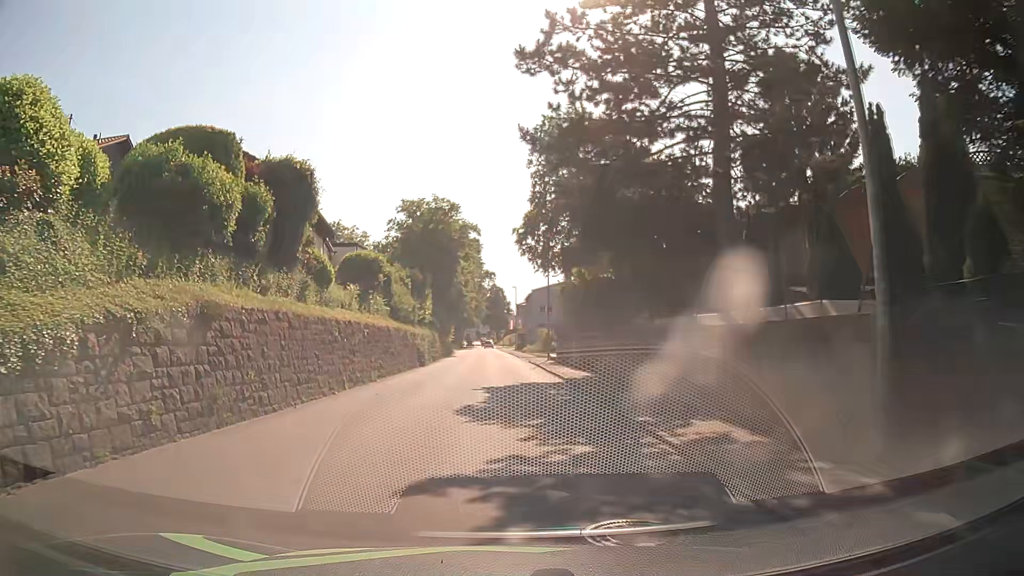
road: tertiary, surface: asphalt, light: Day
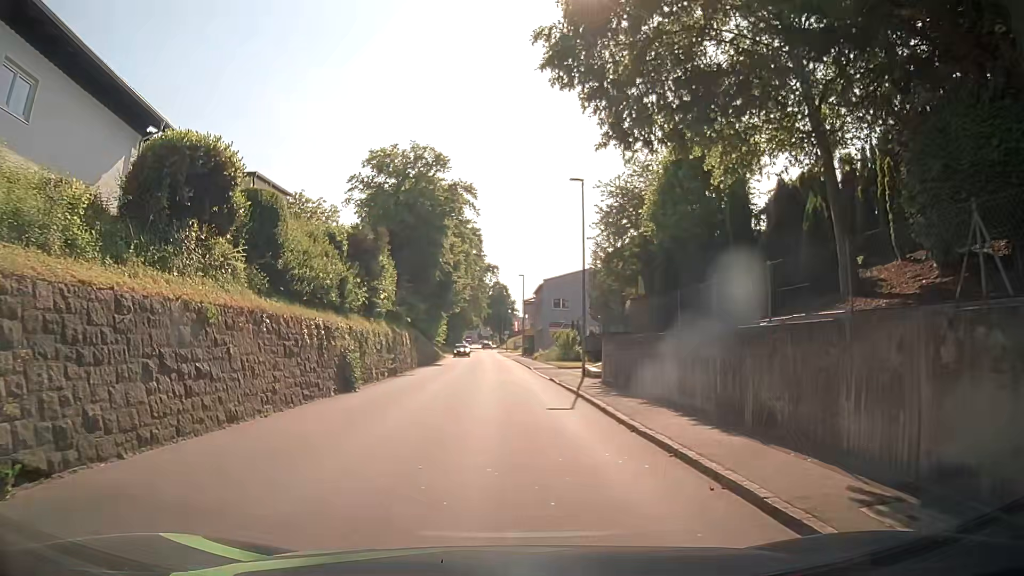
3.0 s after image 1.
(0.0, +19.1) m; -1°
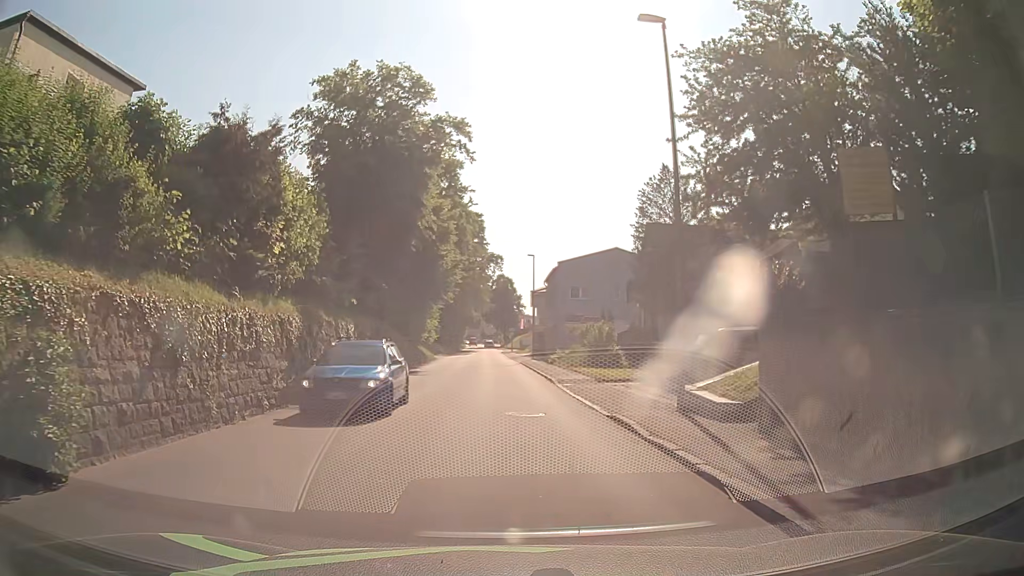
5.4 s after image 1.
(+0.2, +14.7) m; 0°
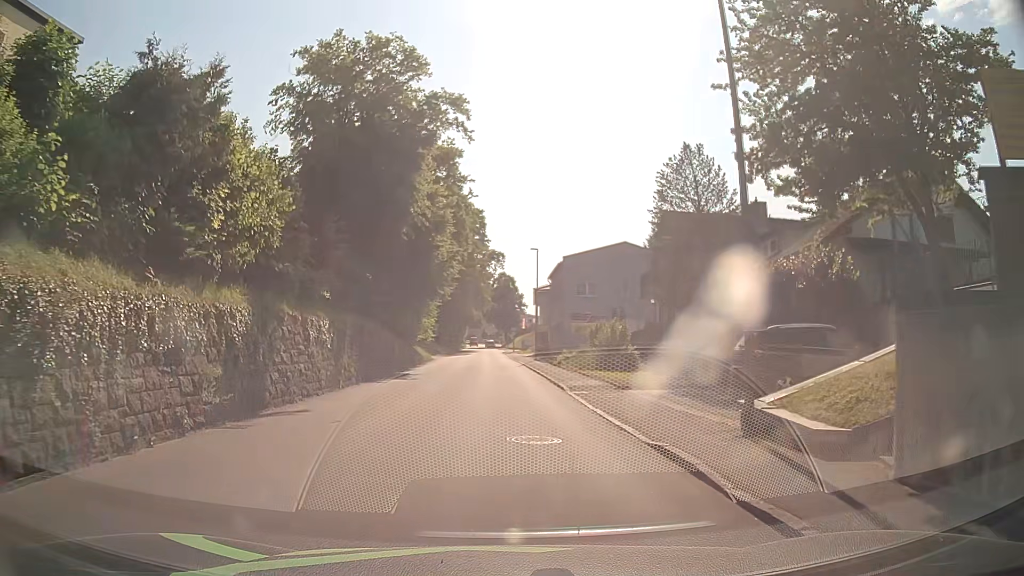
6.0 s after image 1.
(0.0, +3.6) m; 0°
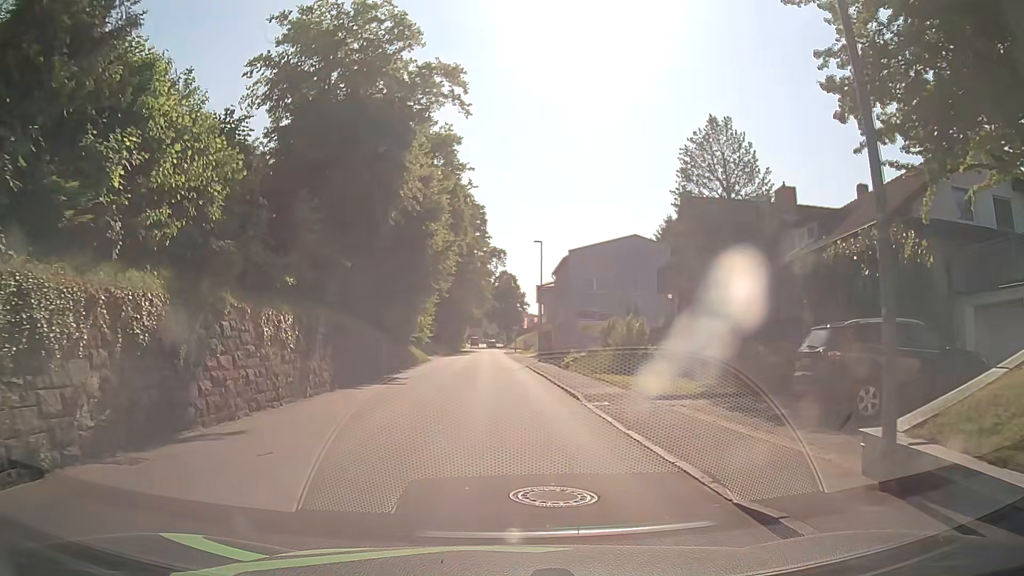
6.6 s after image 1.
(0.0, +3.7) m; 0°
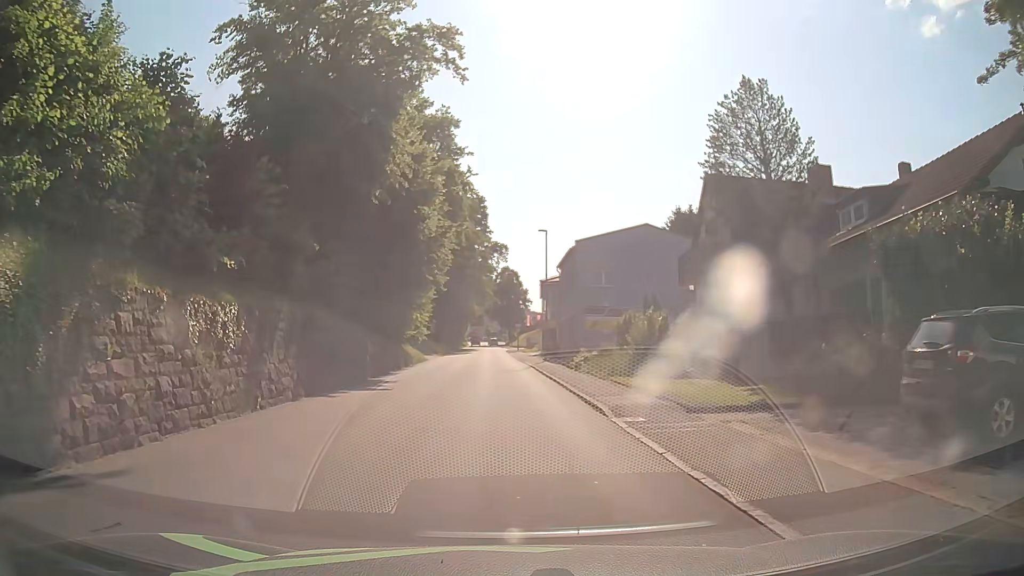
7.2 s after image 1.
(-0.1, +3.7) m; -1°
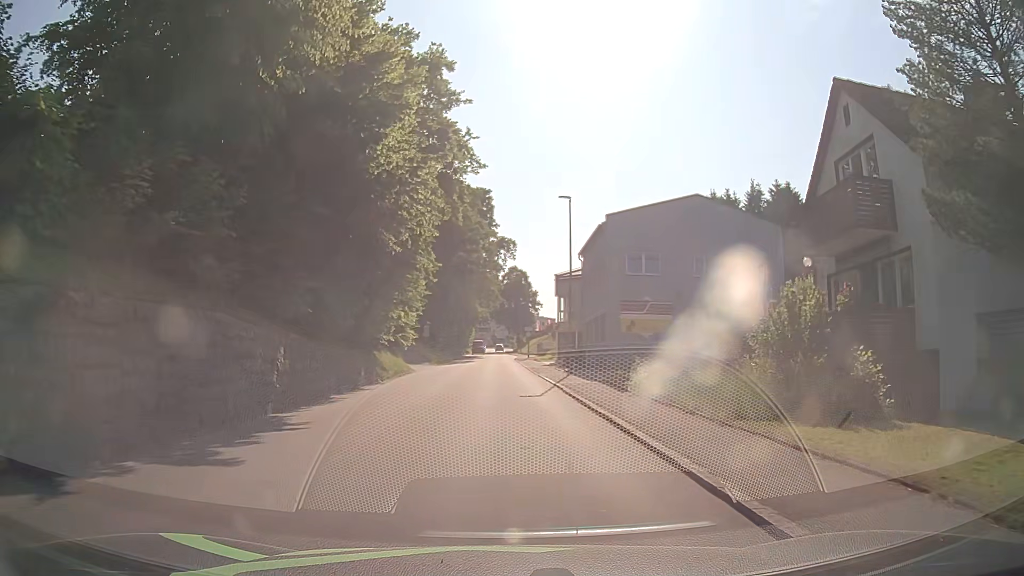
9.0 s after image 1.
(-0.2, +11.6) m; -1°
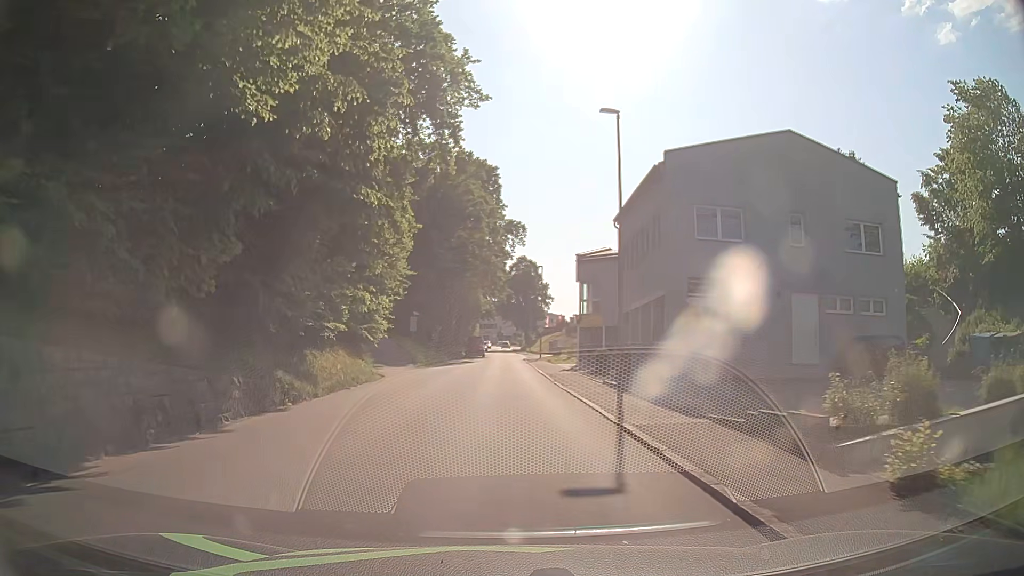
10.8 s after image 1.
(0.0, +12.1) m; 0°
(0, +10) (0, +20) (0, +30) (0, +40) (0, +50) (0, +60) (0, +70) (0, +80) (0, +90) (-1, +100) m
